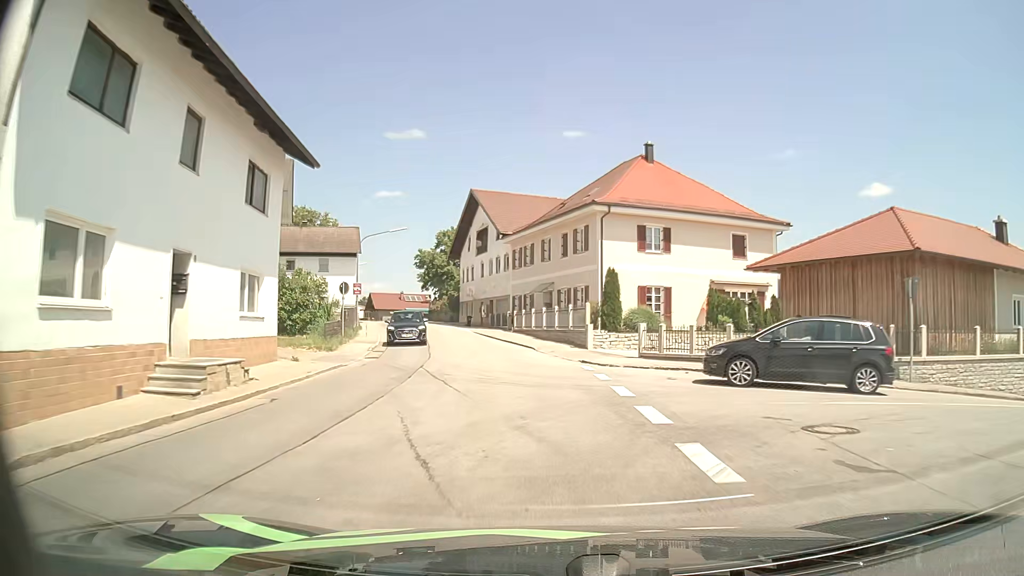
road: secondary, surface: asphalt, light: Day
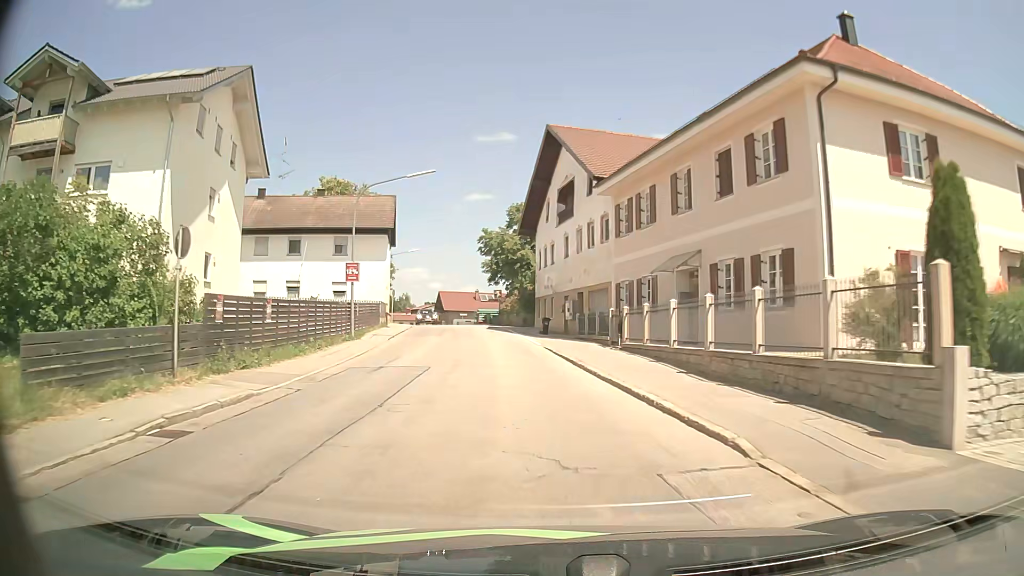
(-1.4, +21.0) m; -8°
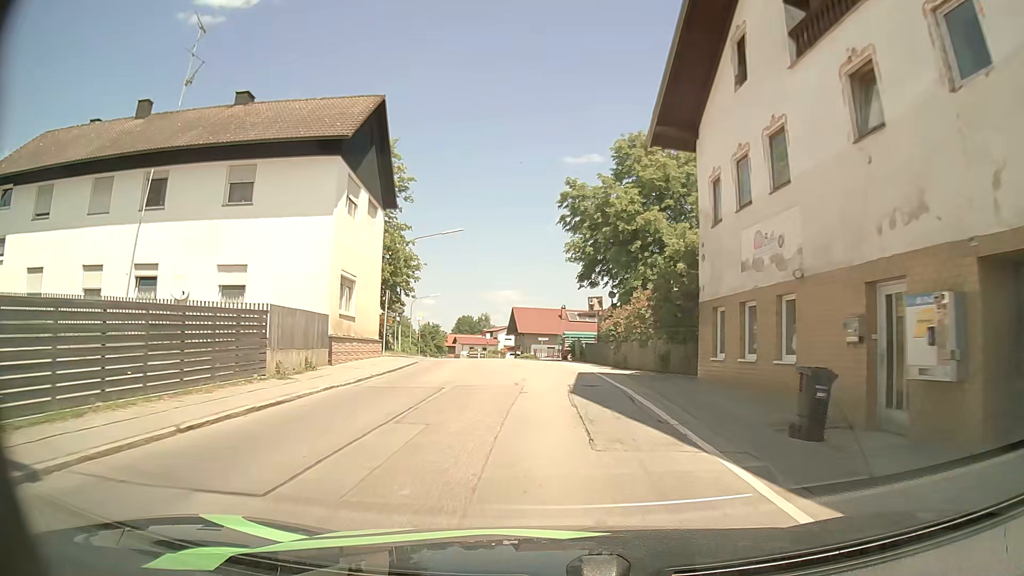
(-2.4, +28.5) m; -8°
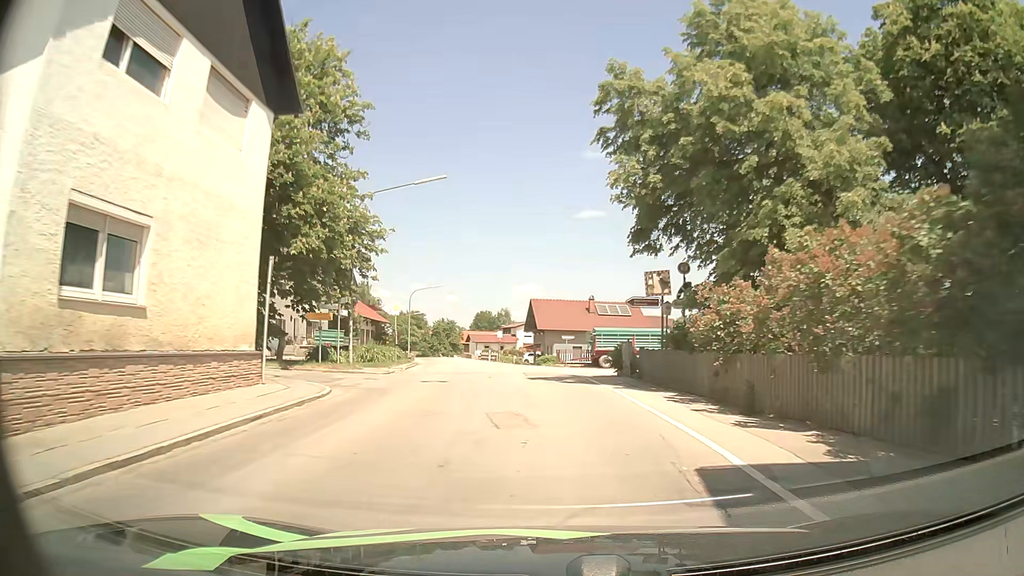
(-0.3, +14.2) m; -2°
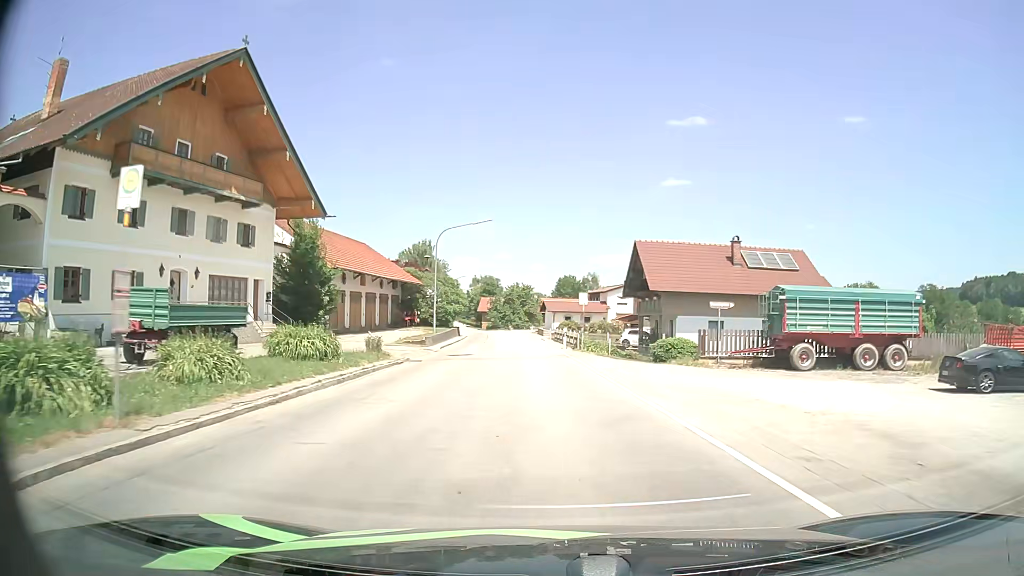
(-1.4, +28.7) m; -6°
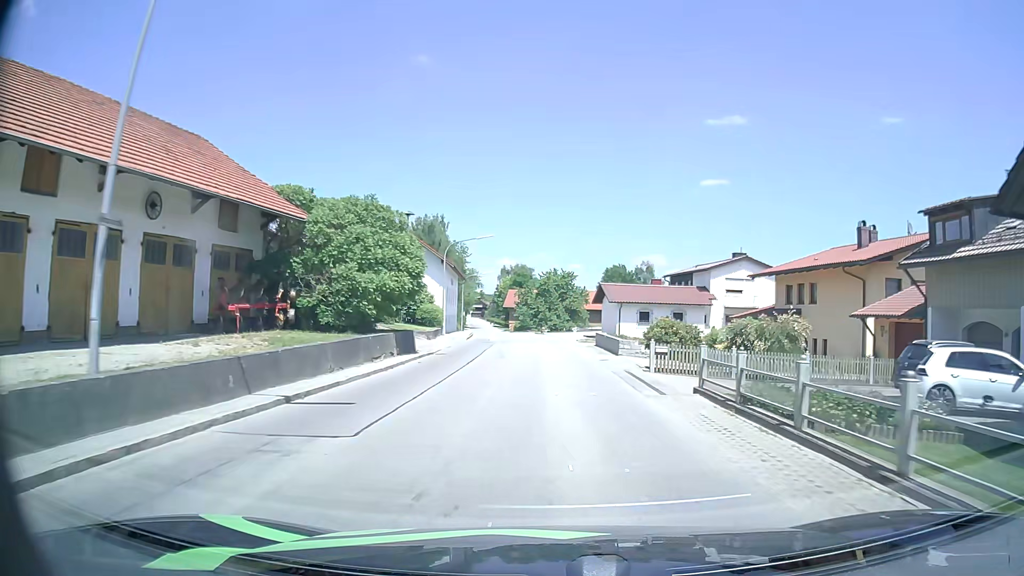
(-1.9, +38.1) m; -4°
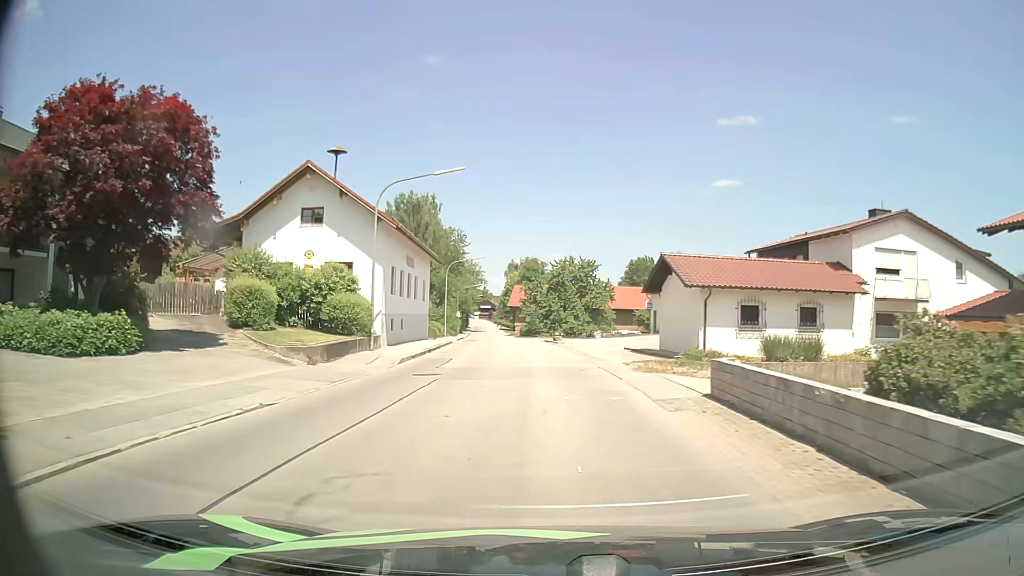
(-0.2, +23.7) m; -1°
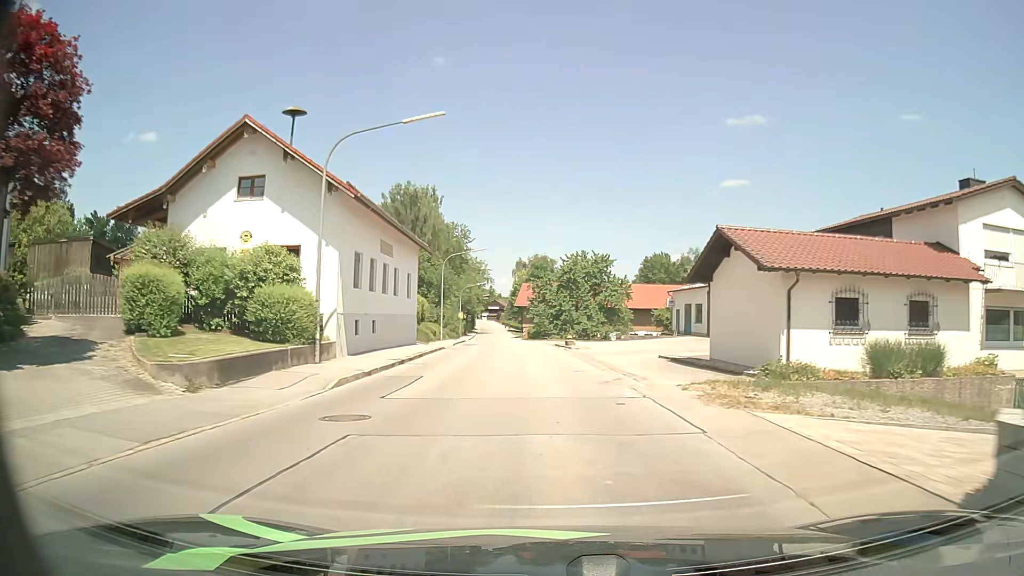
(0.0, +8.0) m; -1°
(0, +10) (0, +20) (-1, +30) (-1, +40) (-2, +50) (-3, +60) (-4, +70) (-5, +80) (-6, +90) (-6, +100) m
